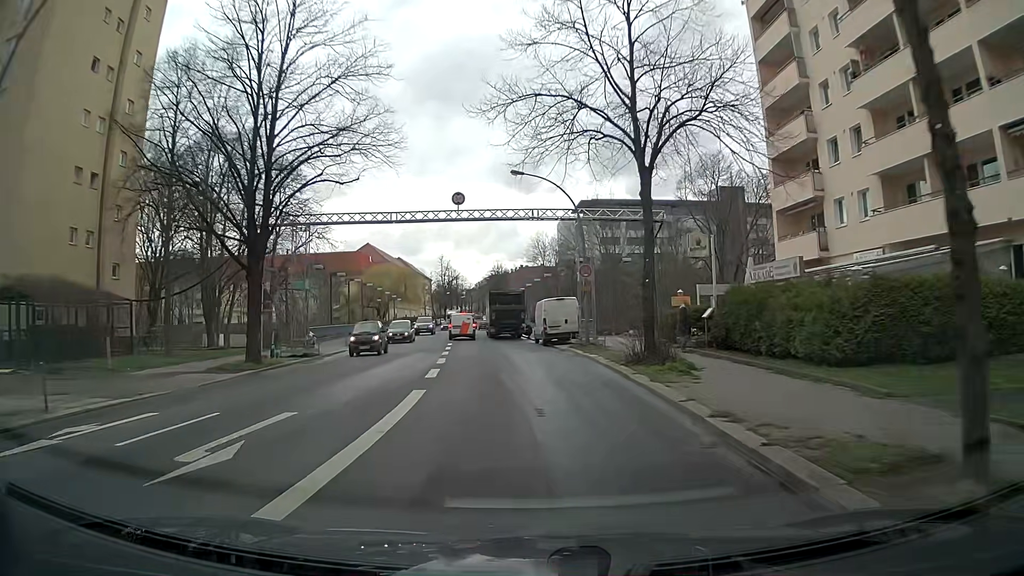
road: secondary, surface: asphalt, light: Day
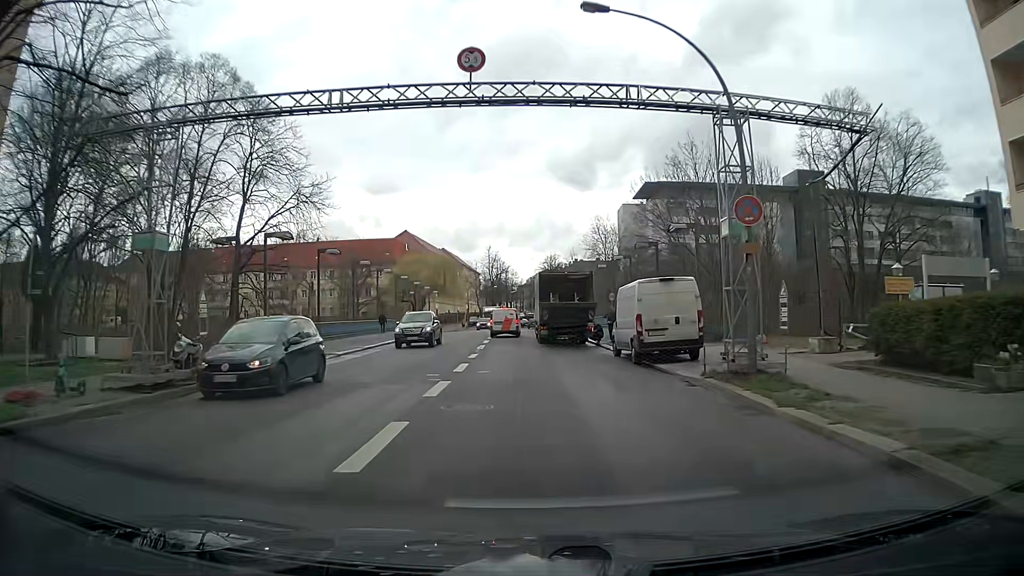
(-0.7, +16.3) m; -4°
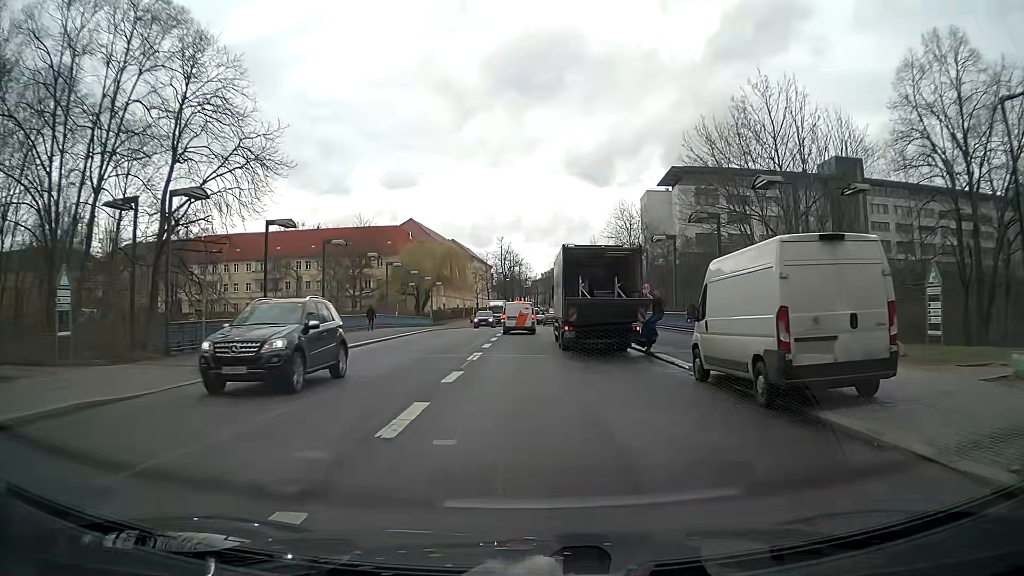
(-0.1, +10.5) m; -1°
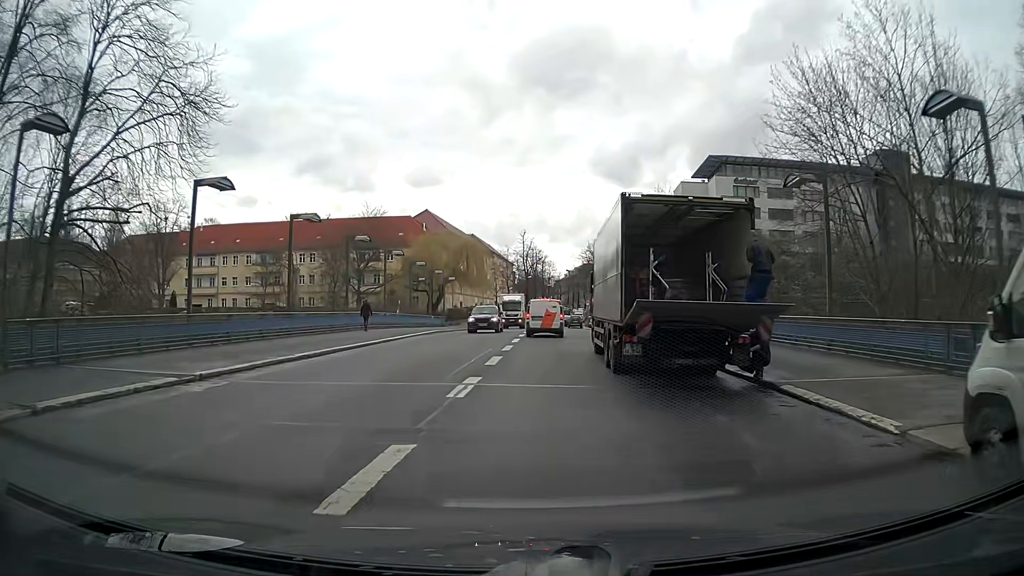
(-0.1, +9.0) m; -1°
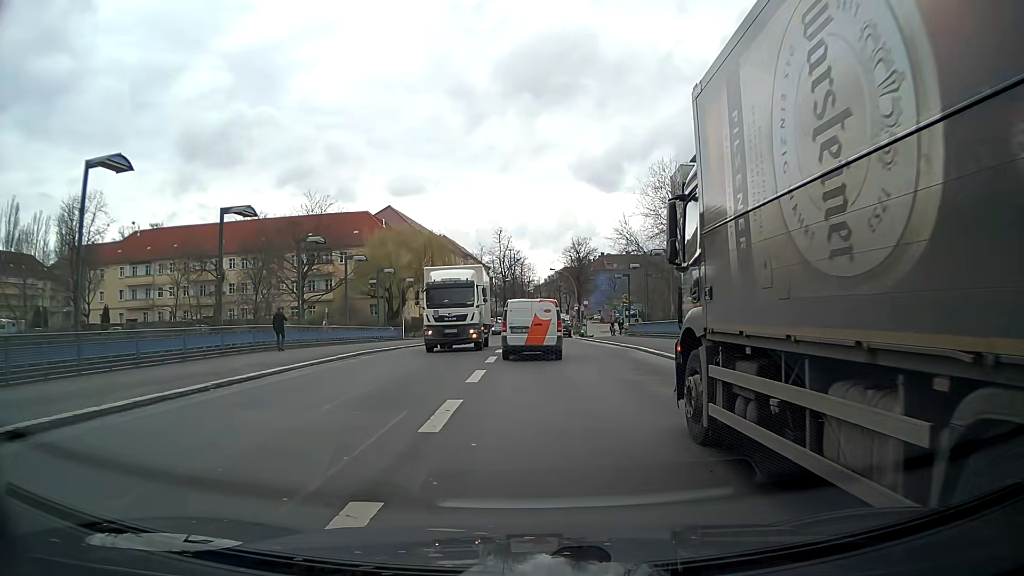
(0.0, +14.4) m; 0°
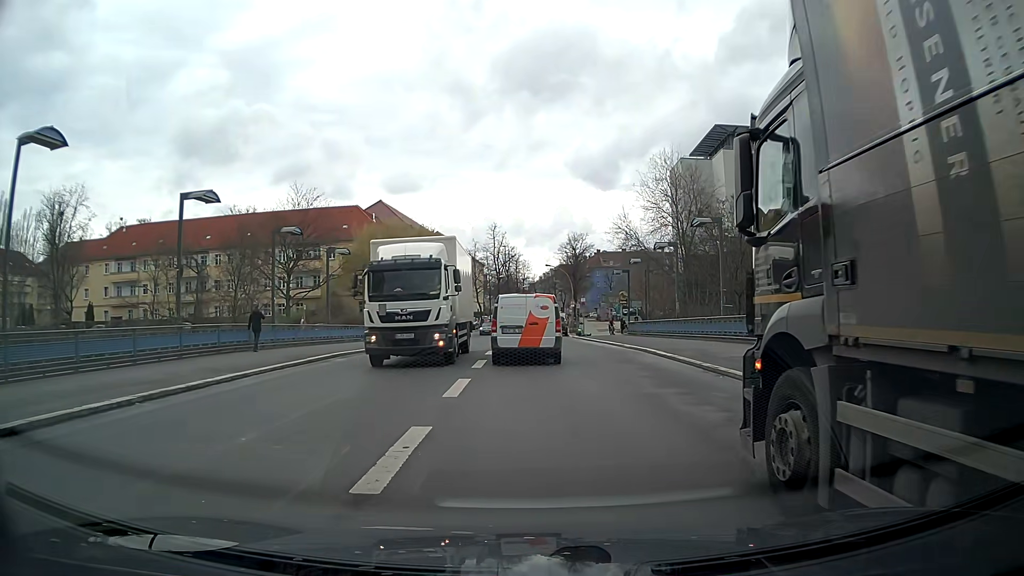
(0.0, +2.8) m; +2°
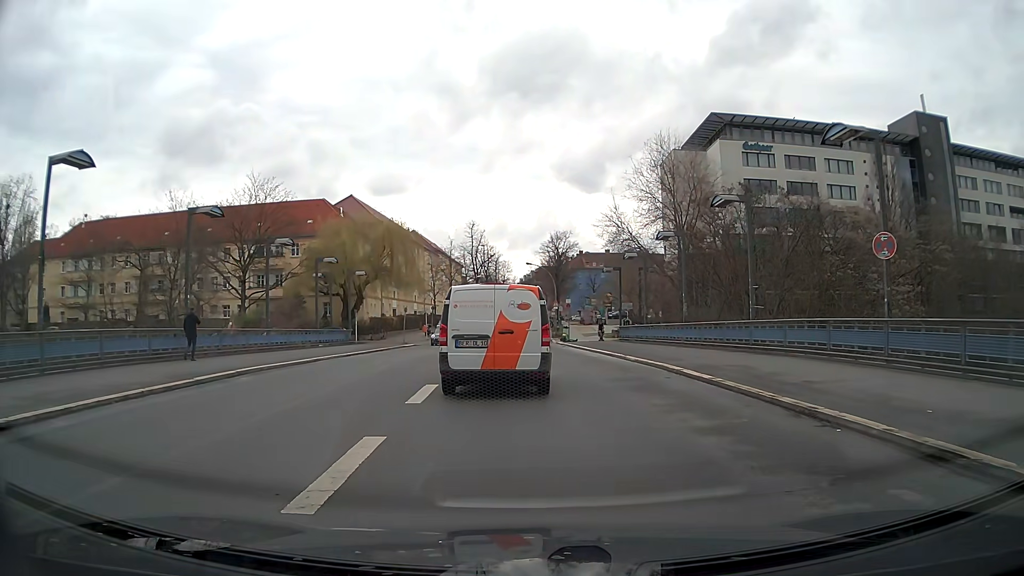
(0.0, +6.4) m; +1°
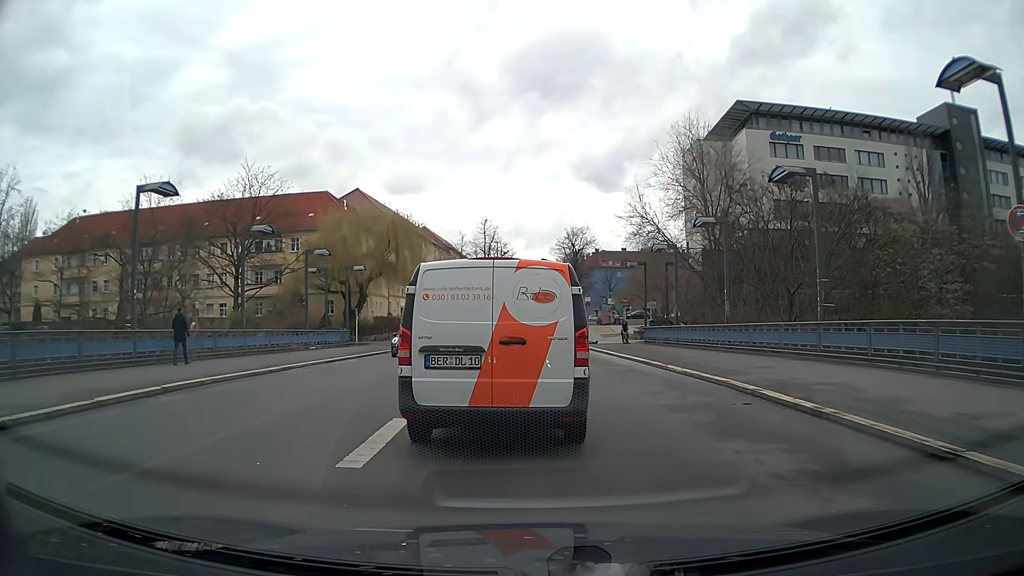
(0.0, +4.5) m; -1°
